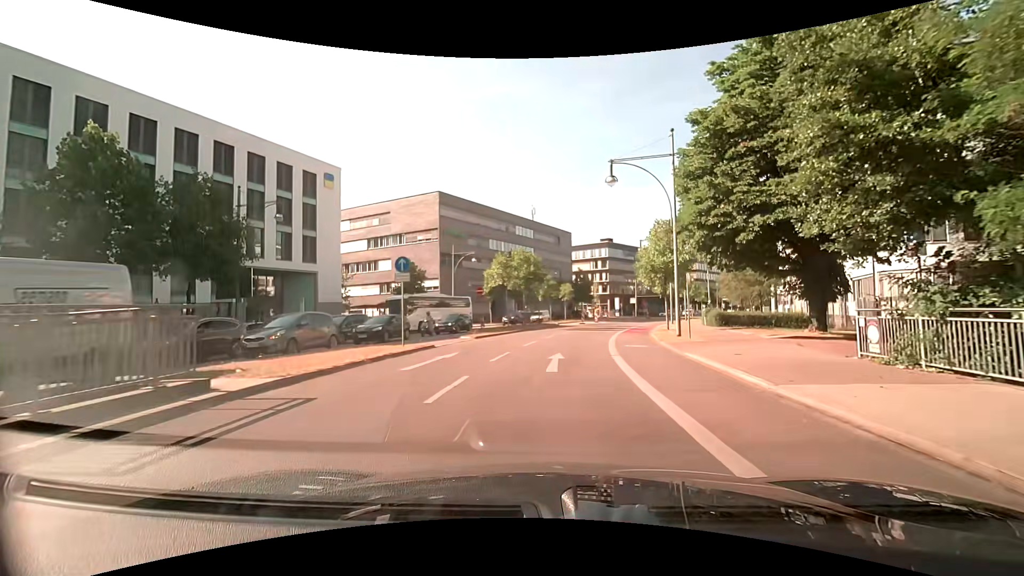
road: primary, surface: asphalt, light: Day
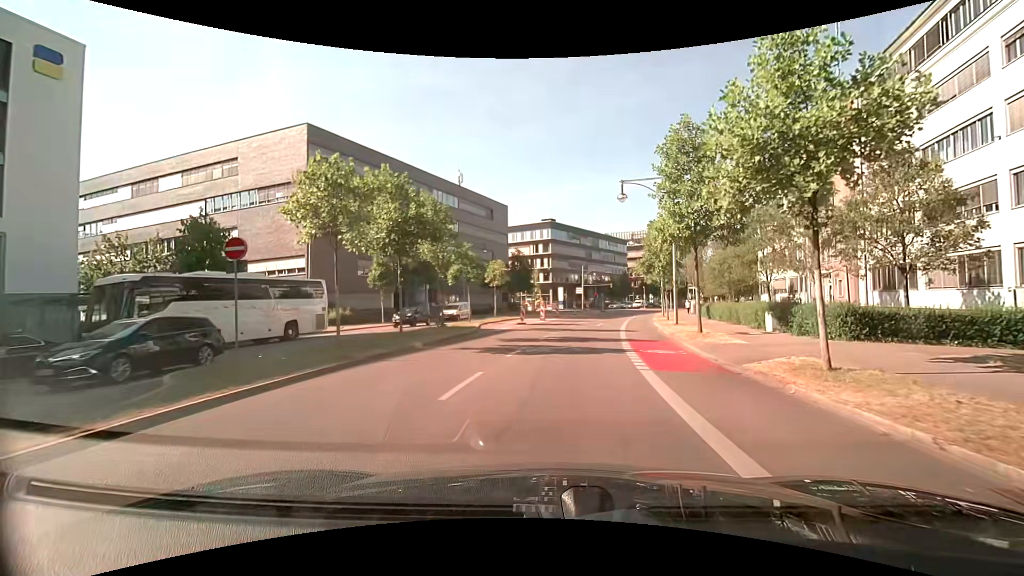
(+1.4, +23.7) m; +7°
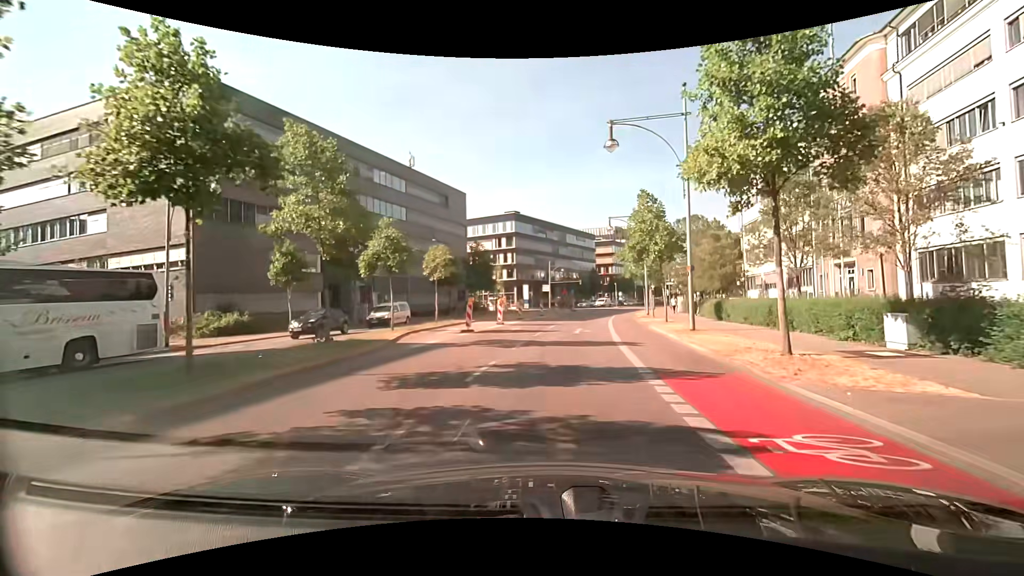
(+0.4, +10.3) m; +4°
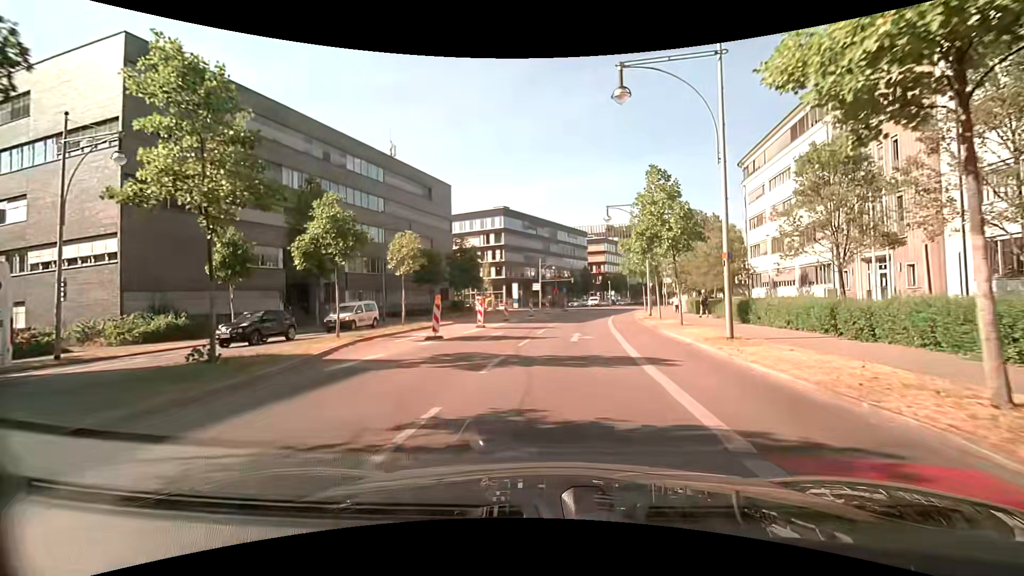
(0.0, +5.2) m; +1°
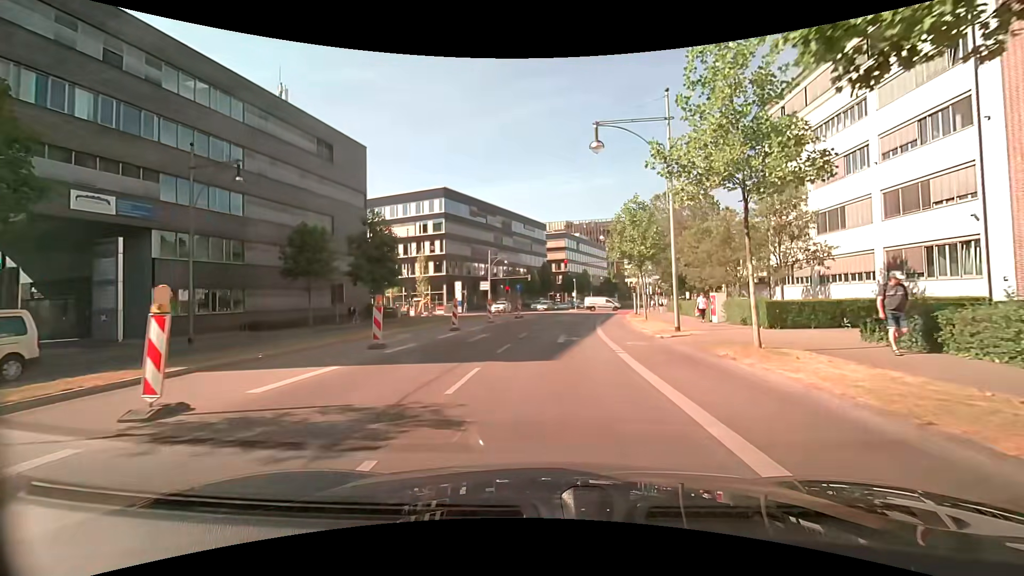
(+1.0, +19.9) m; +5°
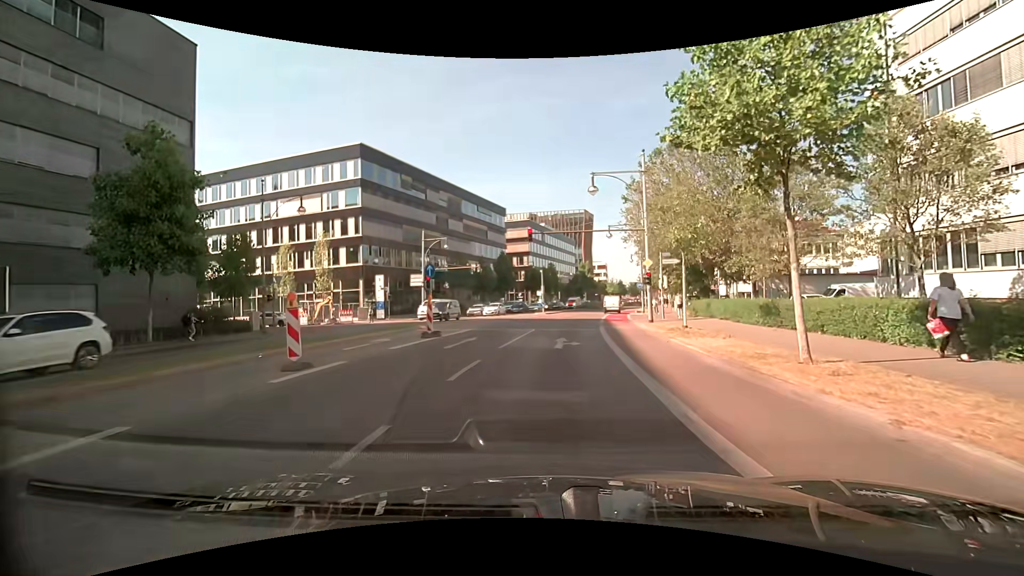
(+0.8, +22.6) m; +4°
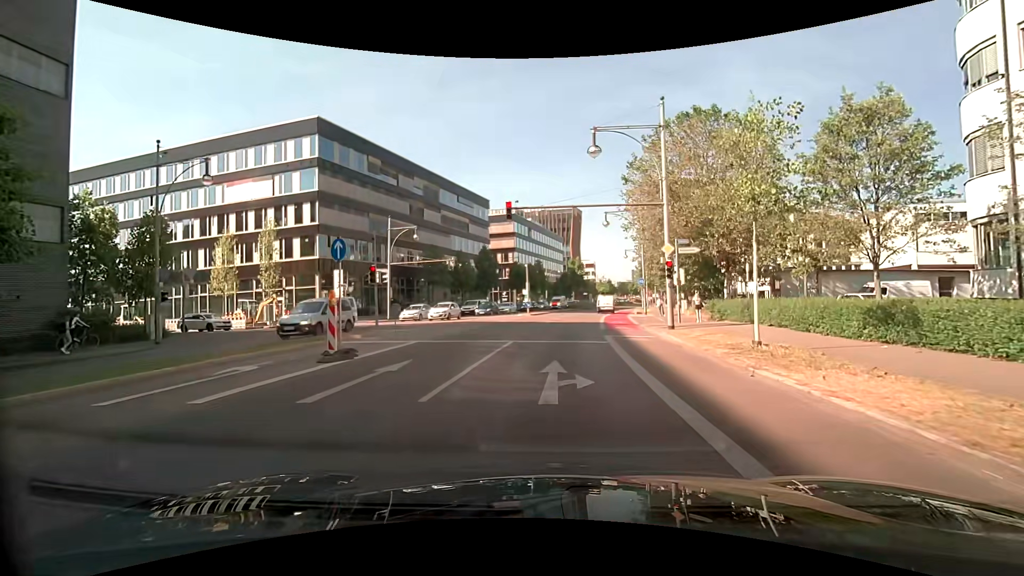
(+0.1, +7.8) m; +1°
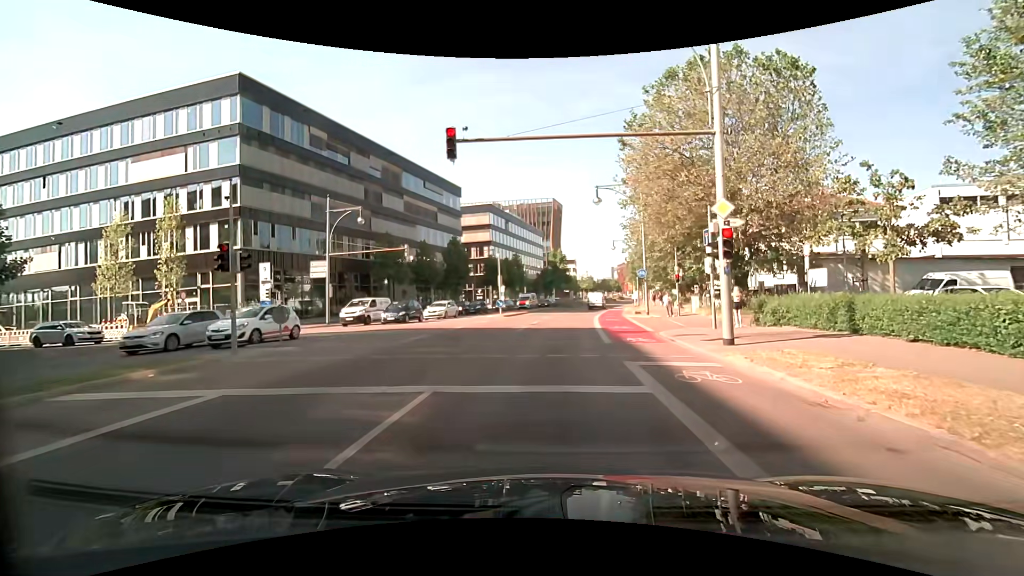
(+0.3, +9.1) m; +3°
(0, +10) (0, +20) (+1, +30) (+2, +40) (+4, +50) (+5, +60) (+7, +69) (+9, +79) (+11, +89) (+13, +99) m
